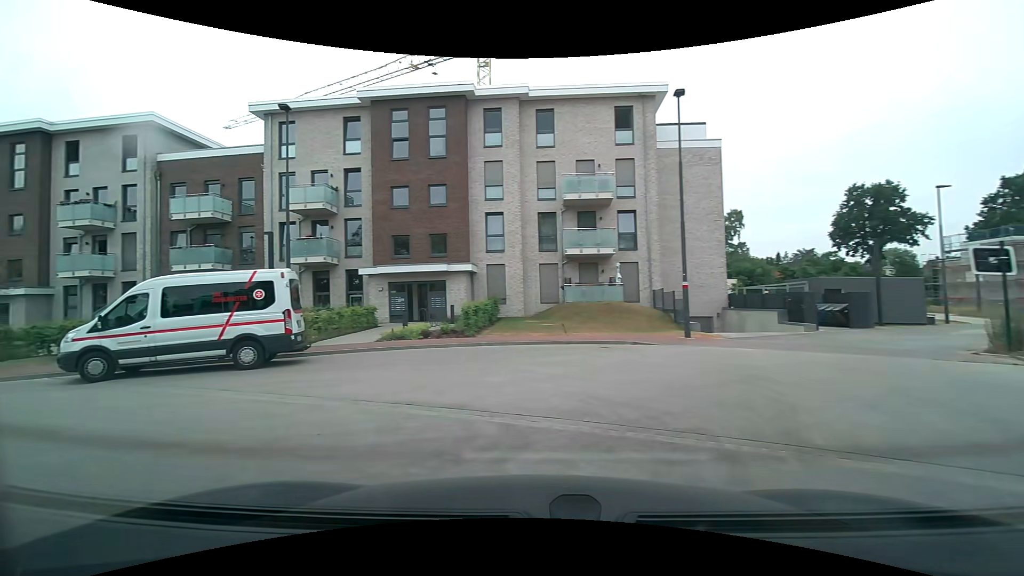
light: Day
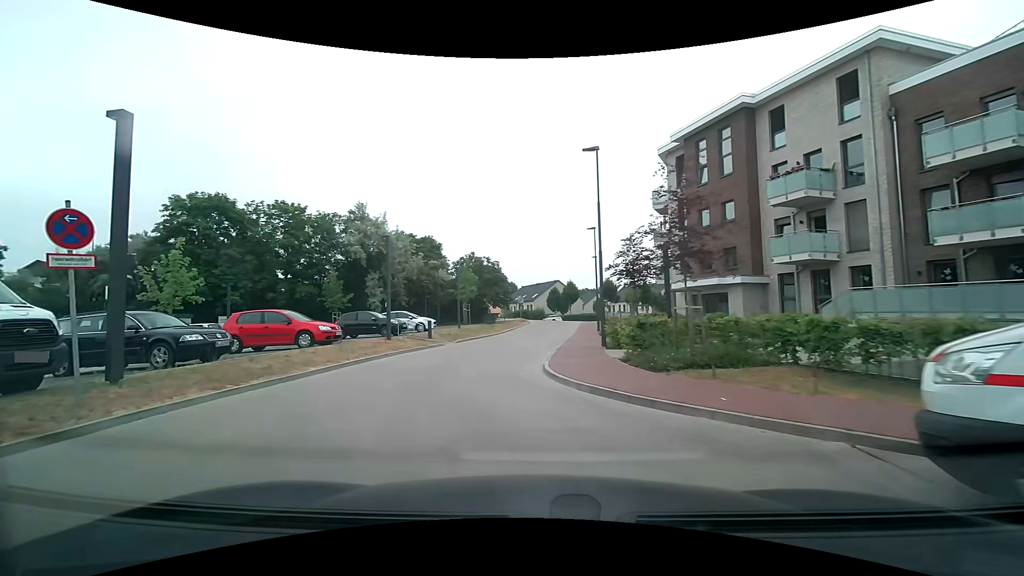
(-7.7, +8.4) m; -72°
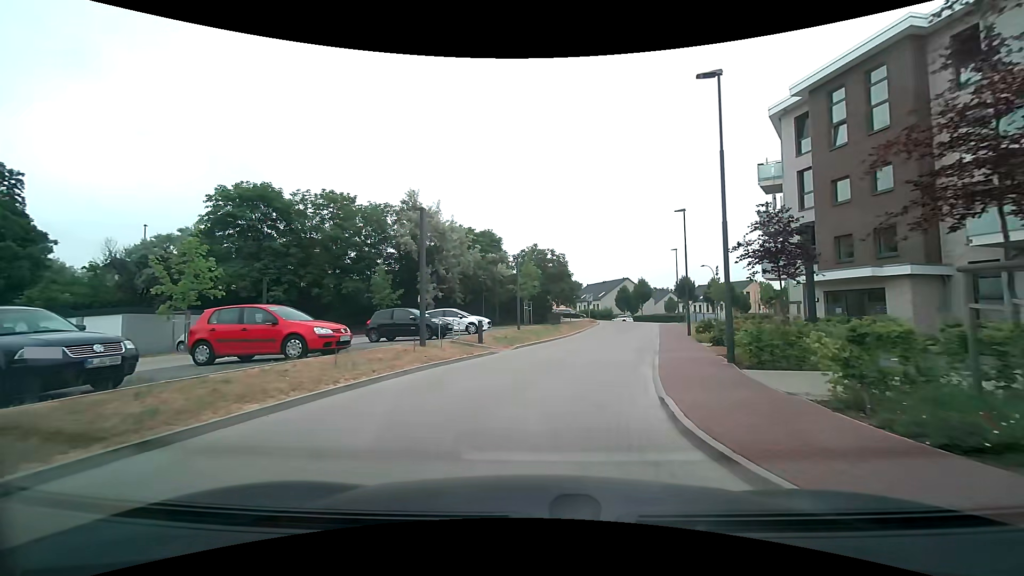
(-0.5, +6.0) m; -7°
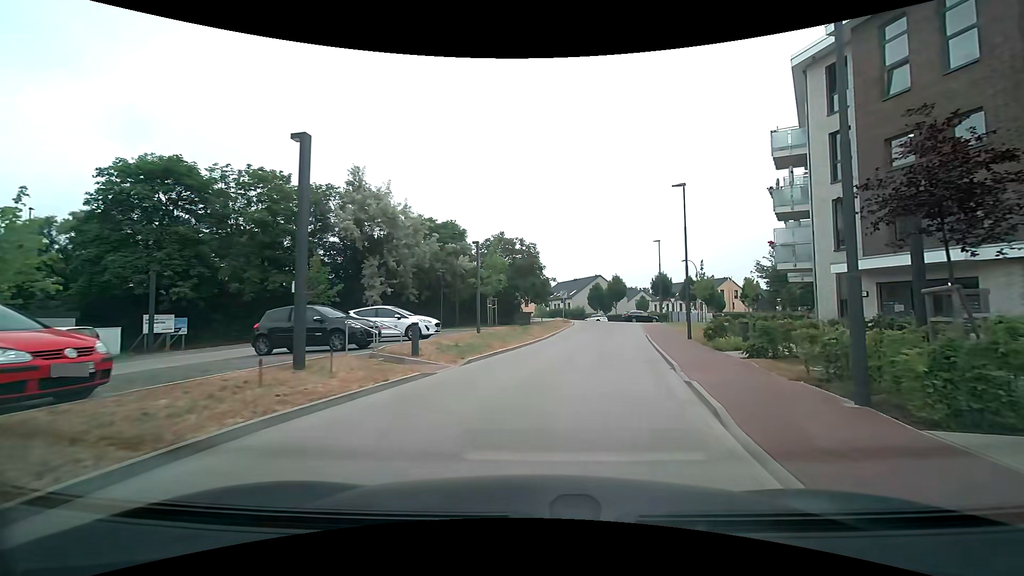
(+0.1, +6.8) m; +4°
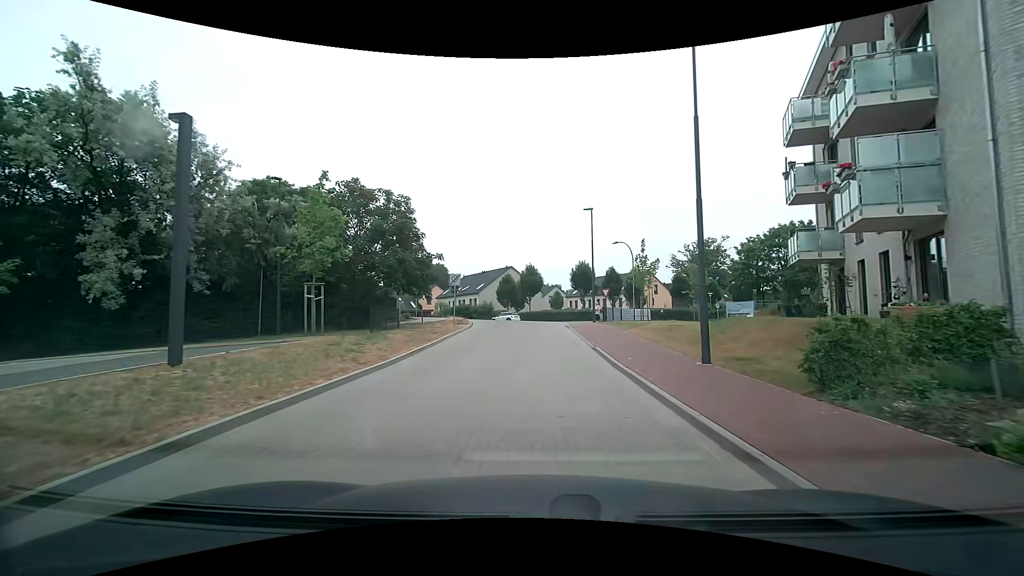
(+1.5, +15.3) m; +8°
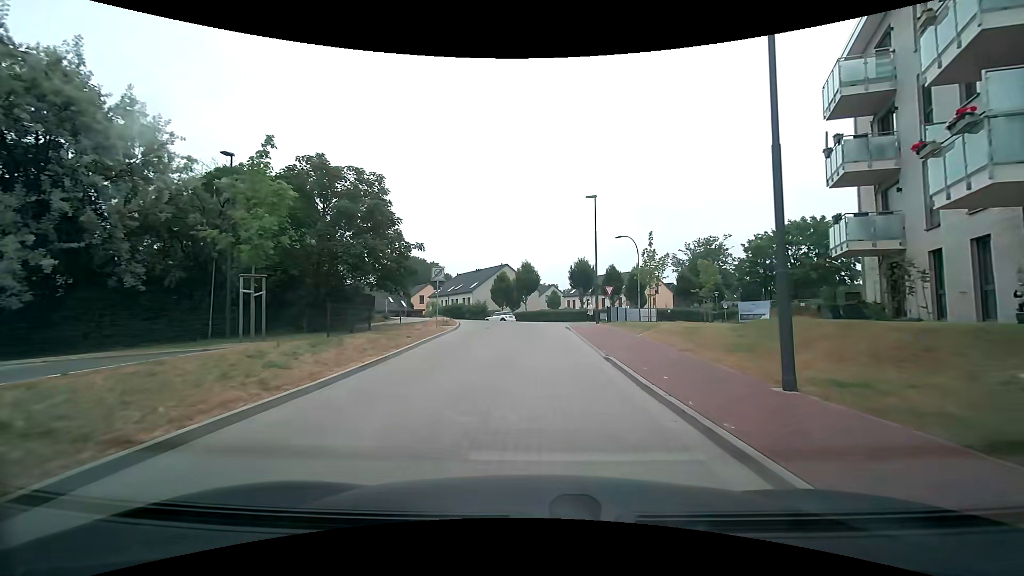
(+0.1, +3.8) m; +2°
